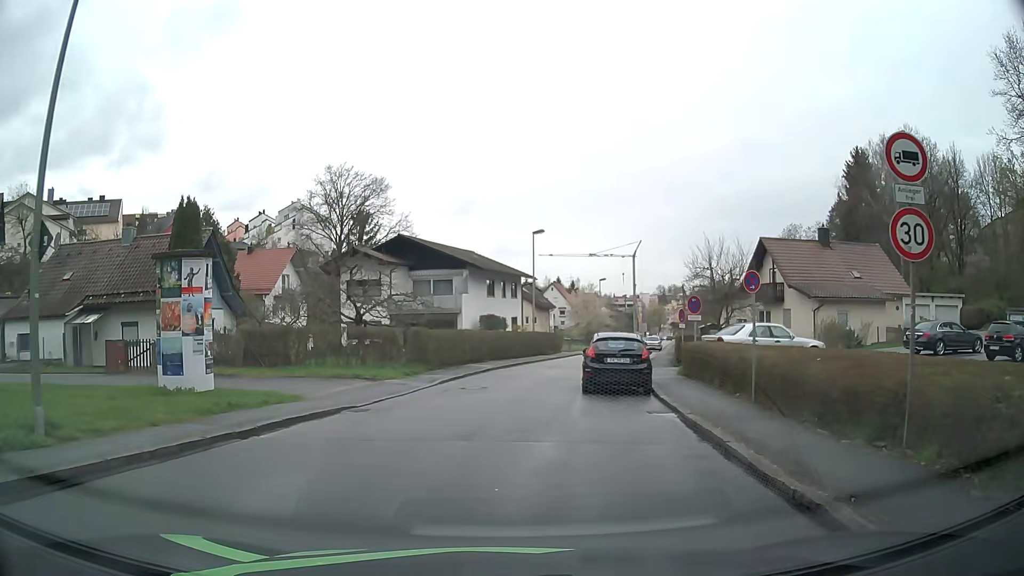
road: residential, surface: asphalt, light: Day
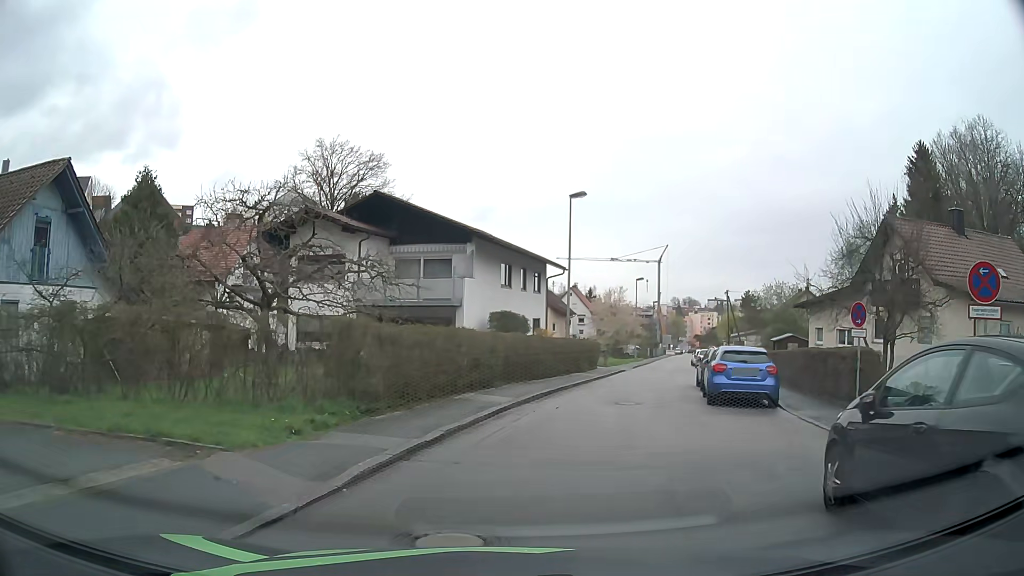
(-0.6, +13.8) m; -1°
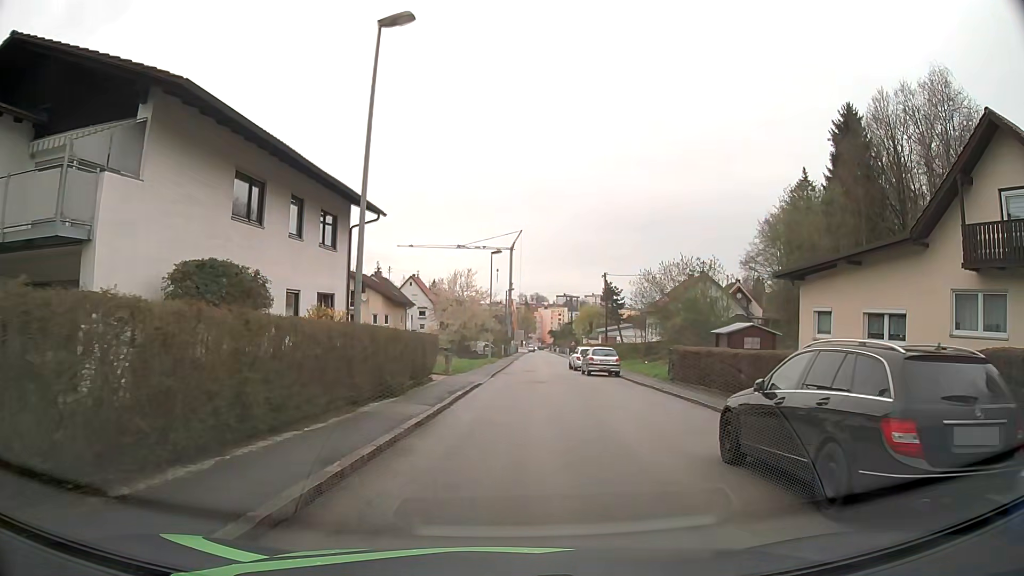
(+2.2, +17.1) m; +13°
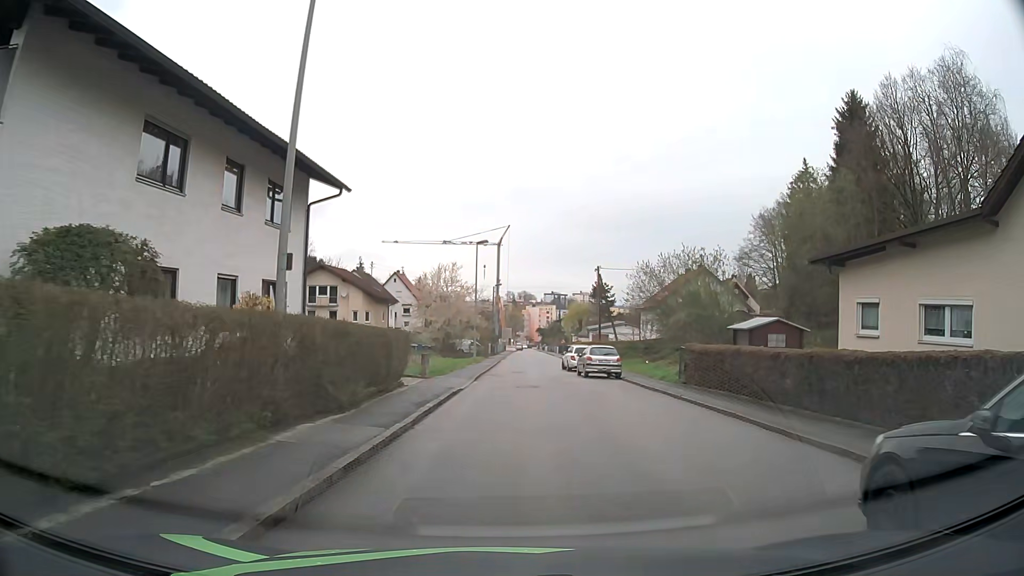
(0.0, +4.0) m; +1°
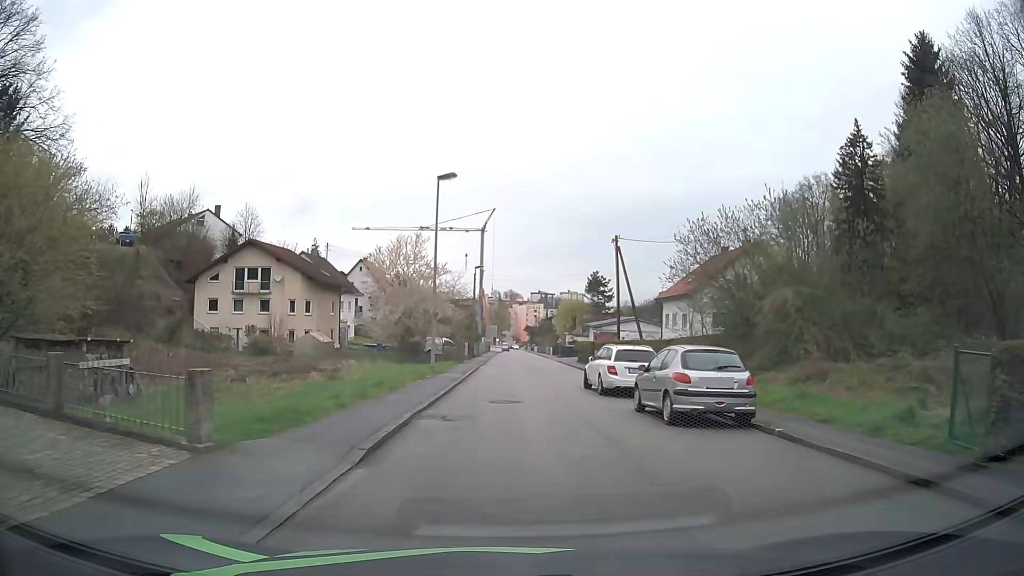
(+0.2, +17.7) m; +1°
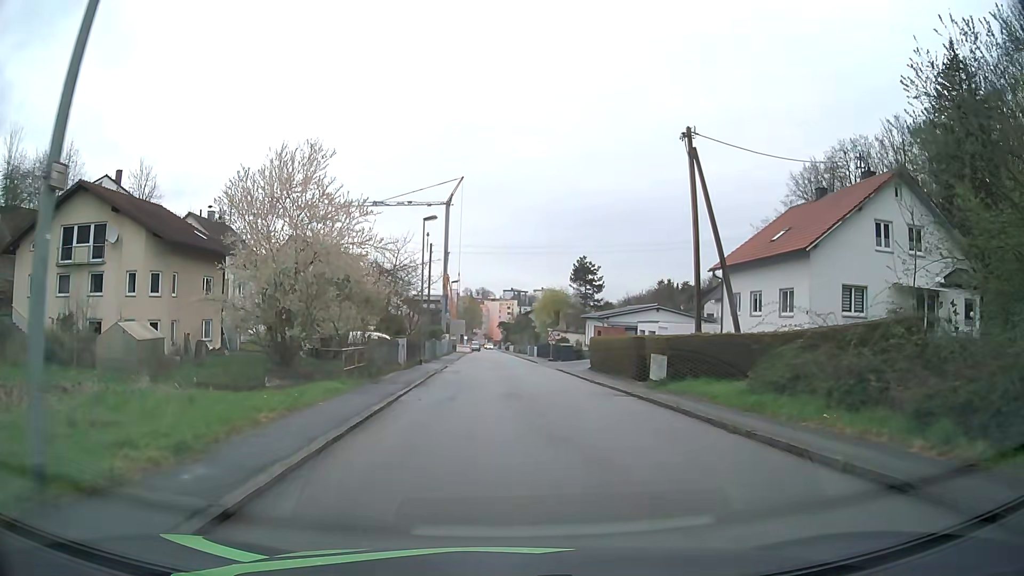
(+0.1, +22.8) m; +3°
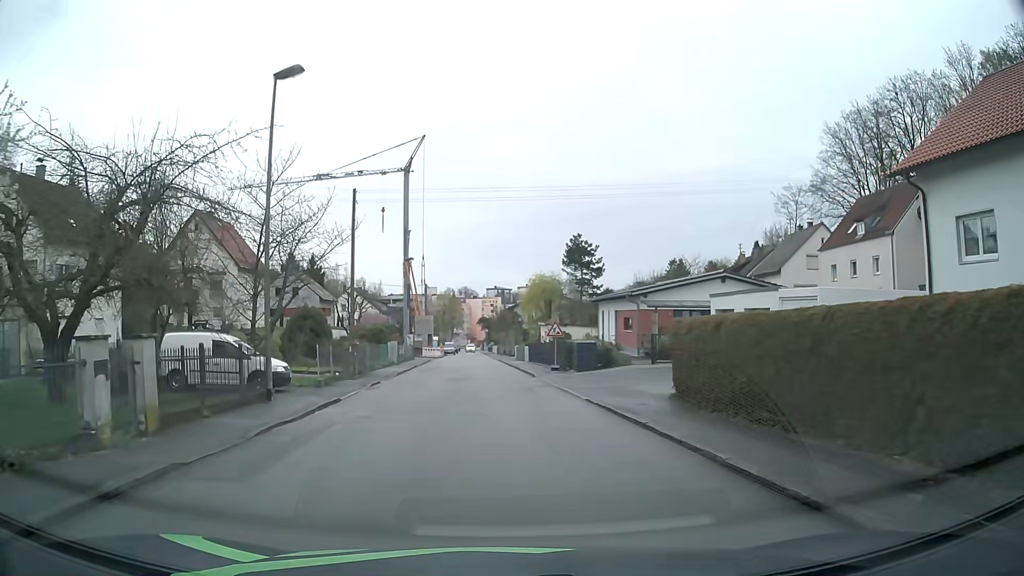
(+0.5, +21.7) m; +1°
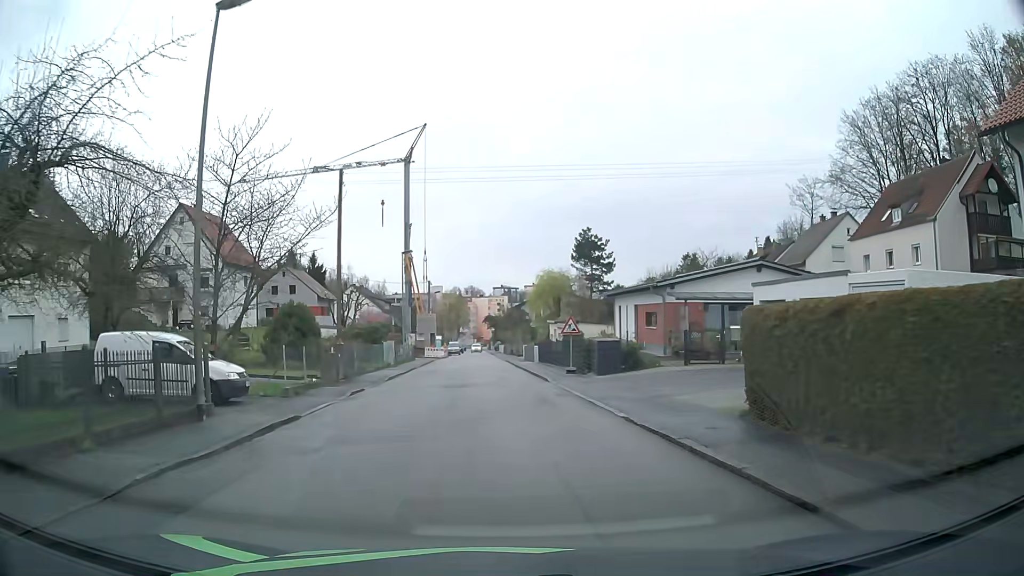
(0.0, +4.2) m; -1°
(0, +10) (0, +20) (-1, +30) (-1, +40) (-2, +50) (-2, +60) (-2, +70) (-3, +80) (-3, +90) (-4, +100) m
